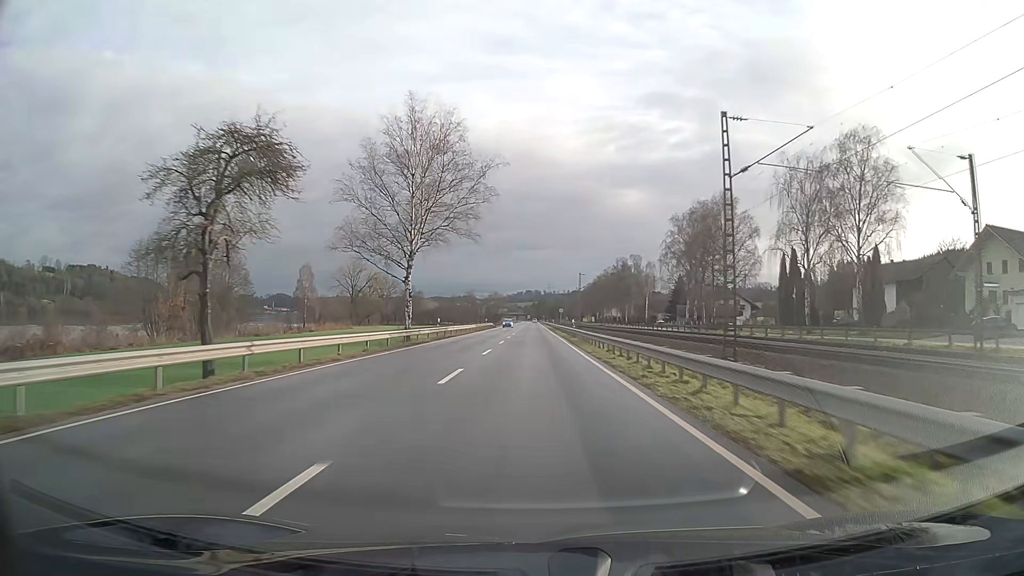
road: primary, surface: asphalt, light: Day
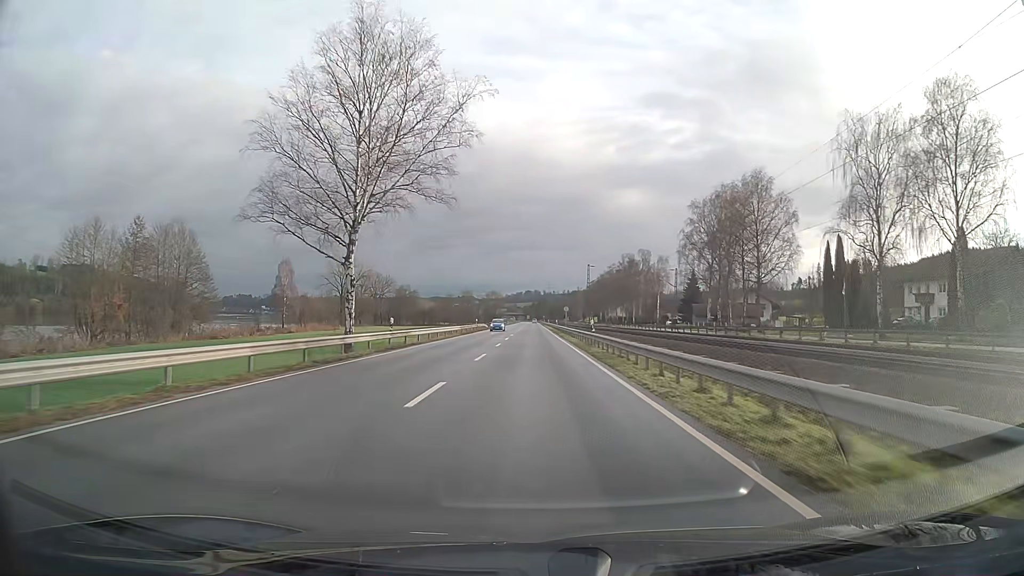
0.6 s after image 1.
(0.0, +15.8) m; 0°
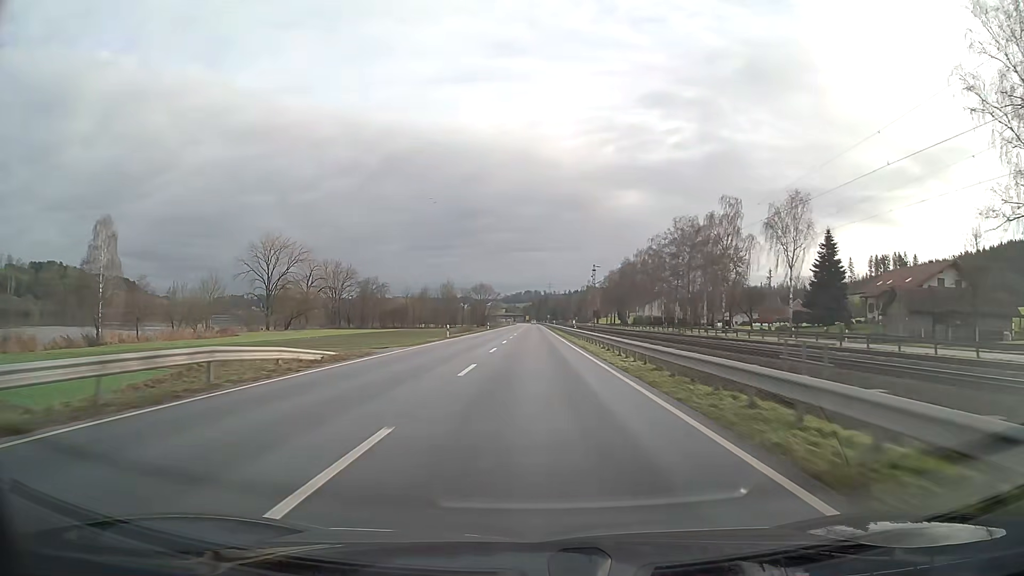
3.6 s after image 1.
(-0.1, +79.0) m; 0°
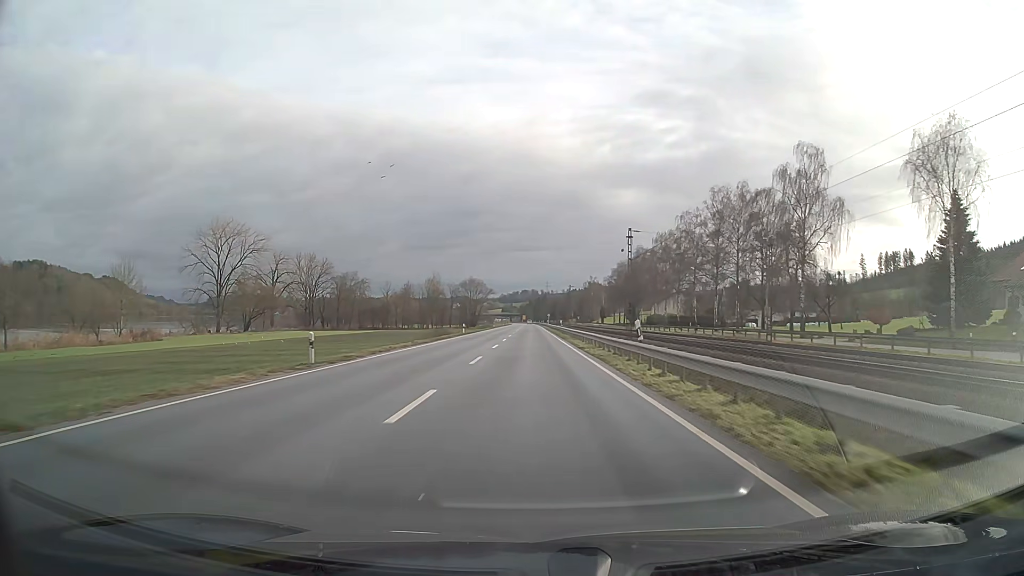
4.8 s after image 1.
(+0.1, +31.6) m; 0°
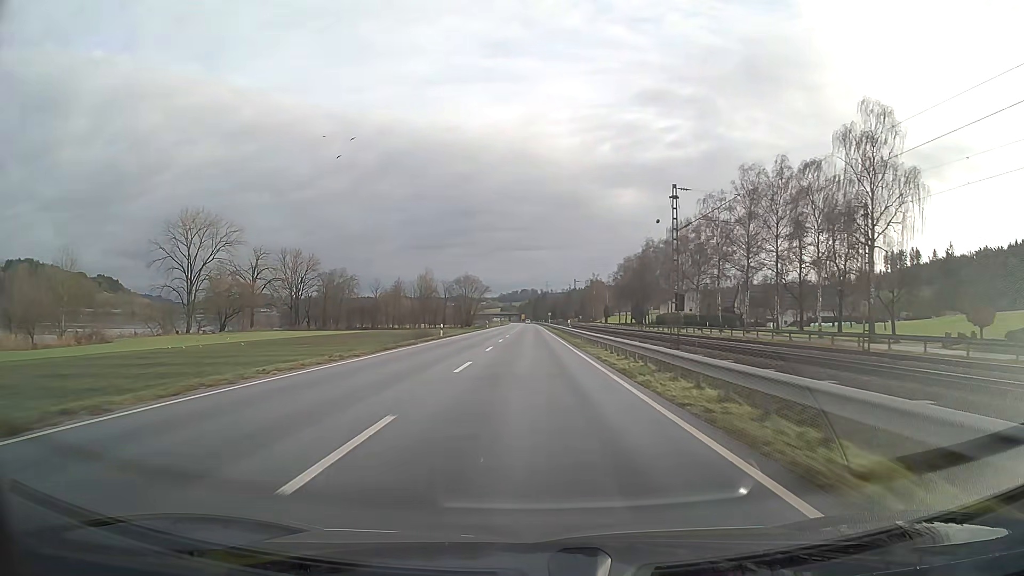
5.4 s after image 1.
(0.0, +15.8) m; 0°
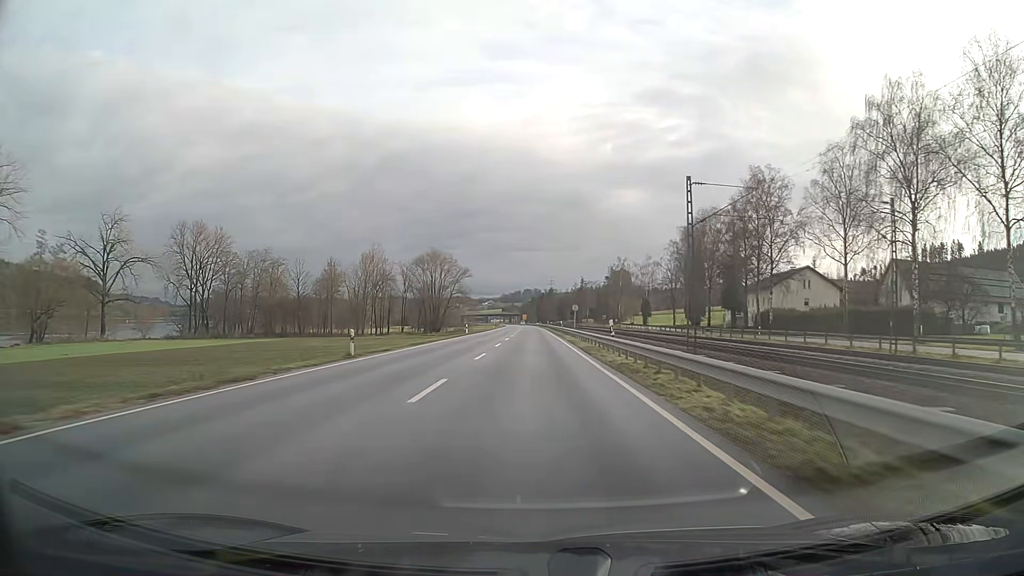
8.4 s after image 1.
(-0.2, +78.9) m; 0°
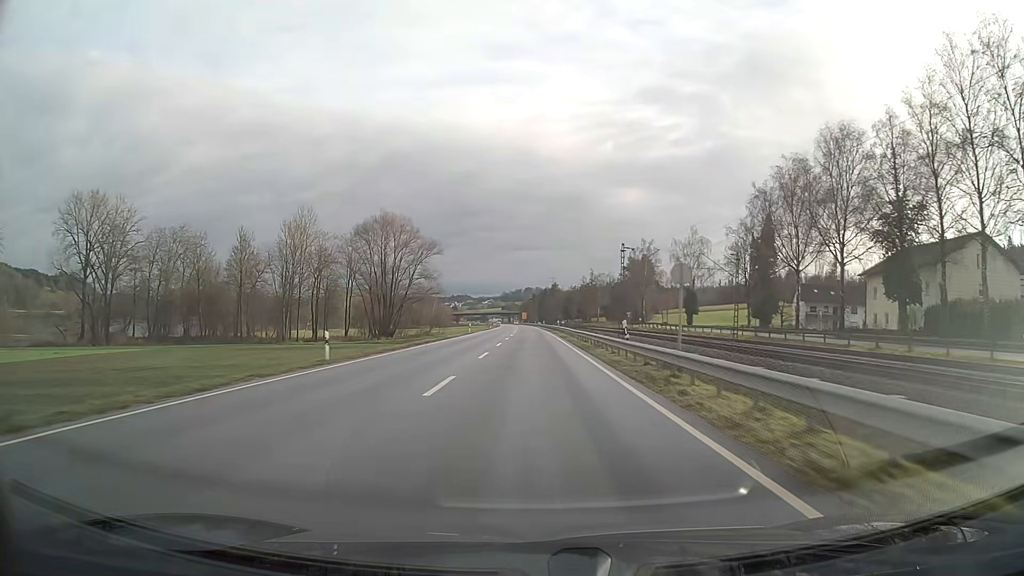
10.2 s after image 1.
(0.0, +47.4) m; 0°
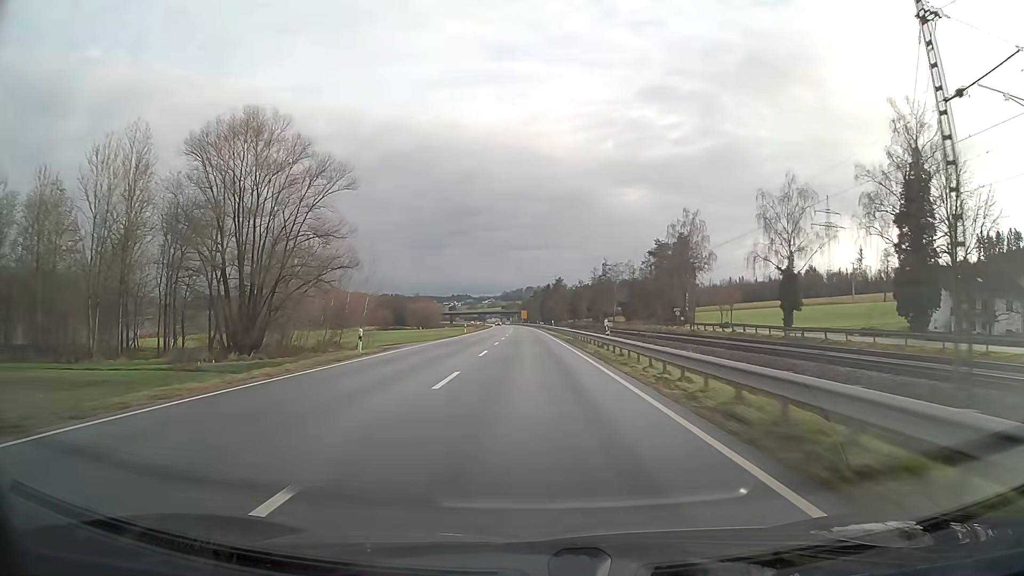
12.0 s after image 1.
(-0.1, +47.4) m; 0°
(0, +10) (0, +20) (0, +30) (0, +40) (0, +50) (0, +60) (-1, +70) (-1, +80) (-1, +90) (-1, +100) m
